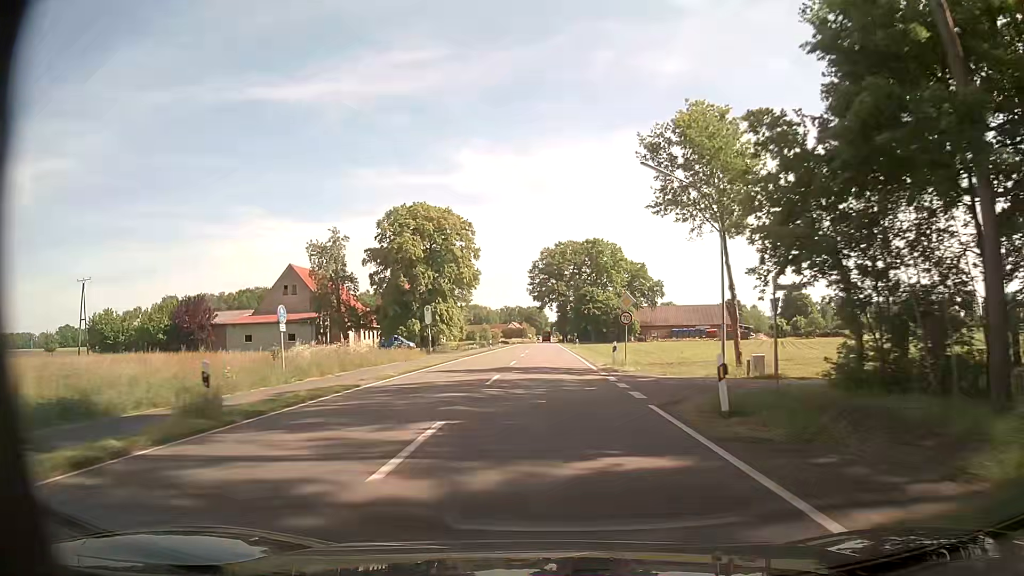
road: tertiary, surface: asphalt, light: Day
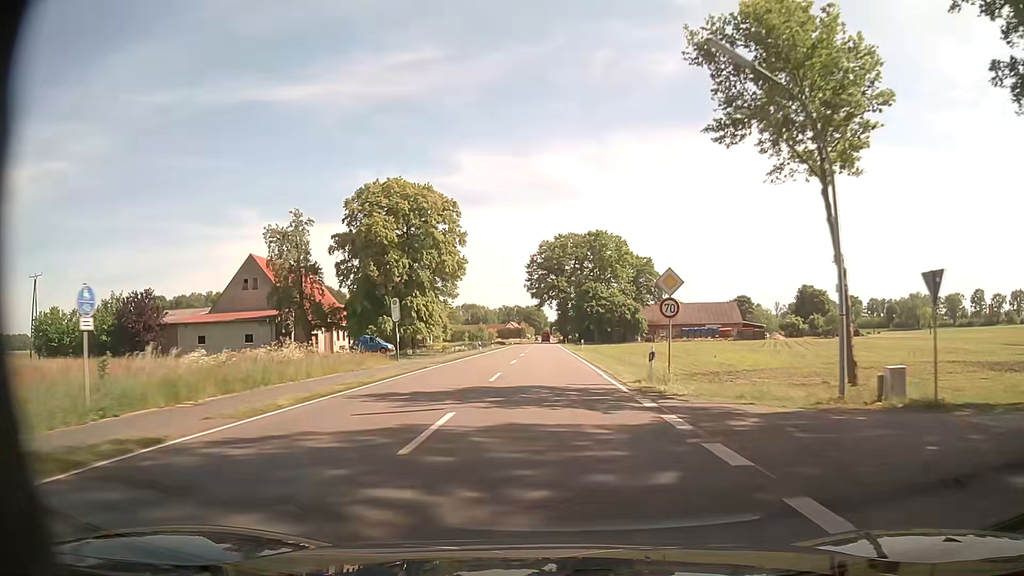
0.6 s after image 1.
(+0.1, +10.8) m; 0°
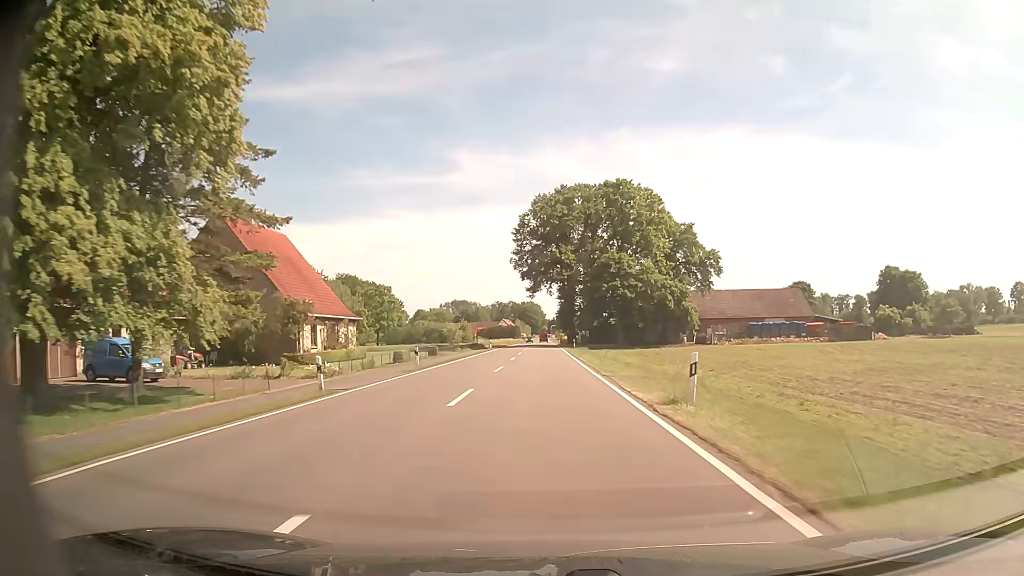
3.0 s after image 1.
(+0.1, +43.2) m; 0°
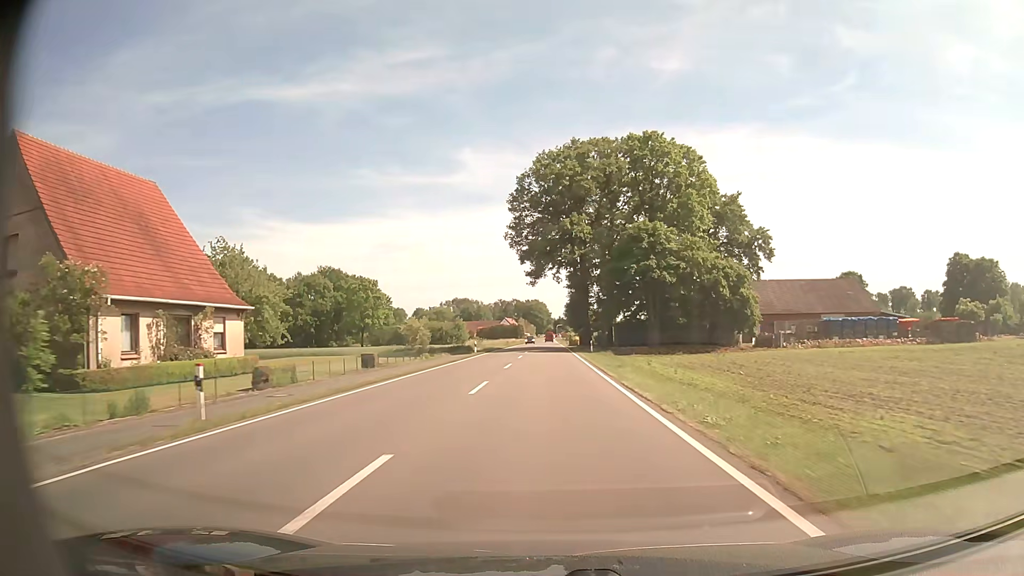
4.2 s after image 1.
(0.0, +21.6) m; 0°
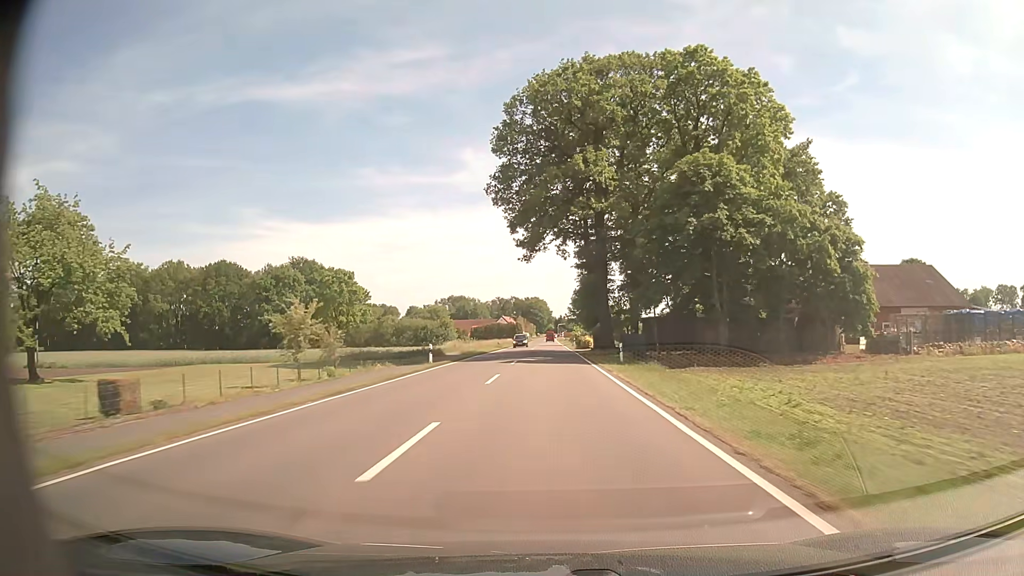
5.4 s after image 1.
(0.0, +21.6) m; 0°
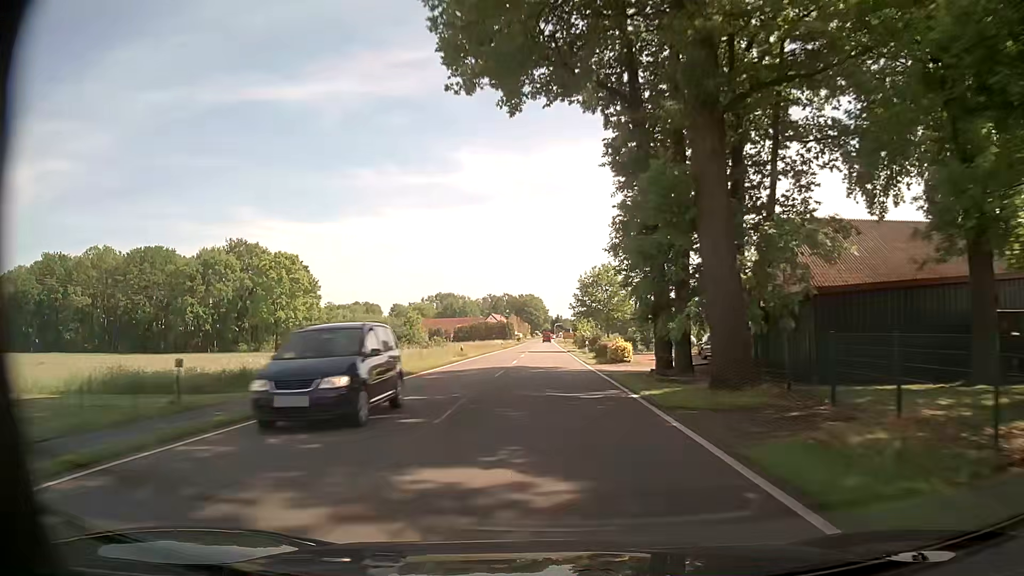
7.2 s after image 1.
(+0.1, +32.4) m; 0°
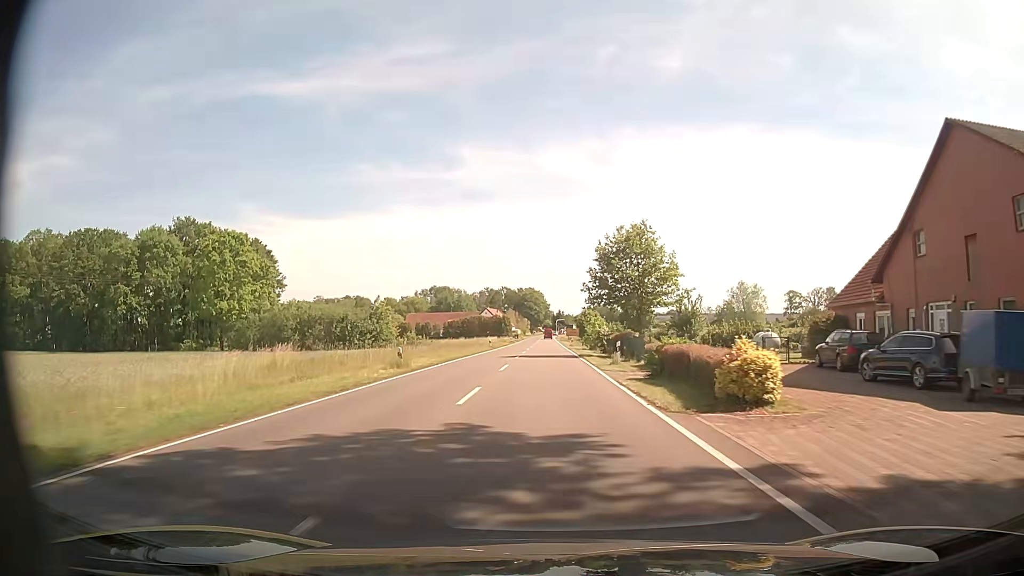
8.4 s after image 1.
(-0.1, +21.5) m; 0°
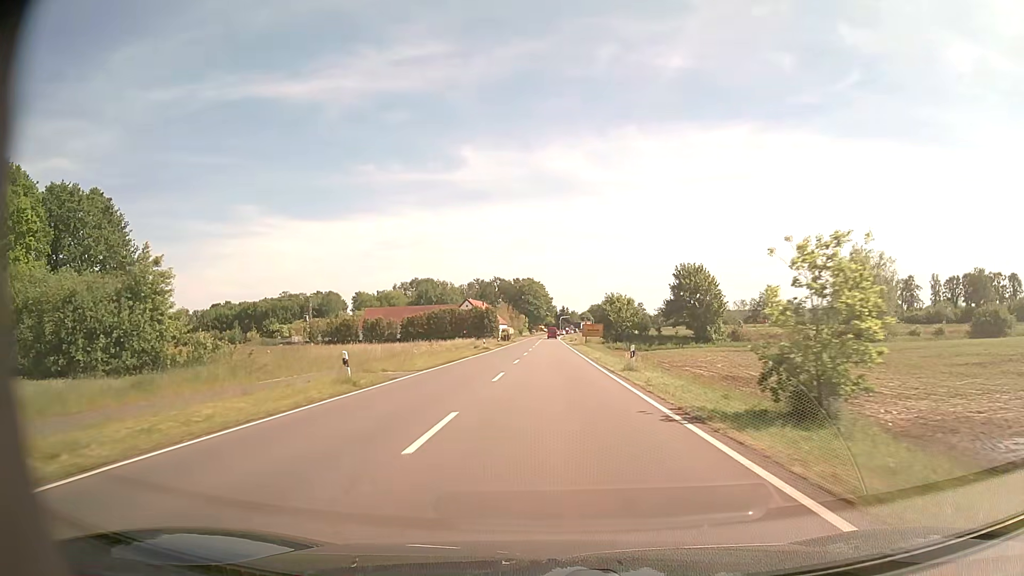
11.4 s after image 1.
(-0.1, +54.0) m; 0°
(0, +10) (0, +20) (0, +30) (0, +40) (0, +50) (0, +60) (0, +70) (0, +80) (0, +90) (0, +100) m
